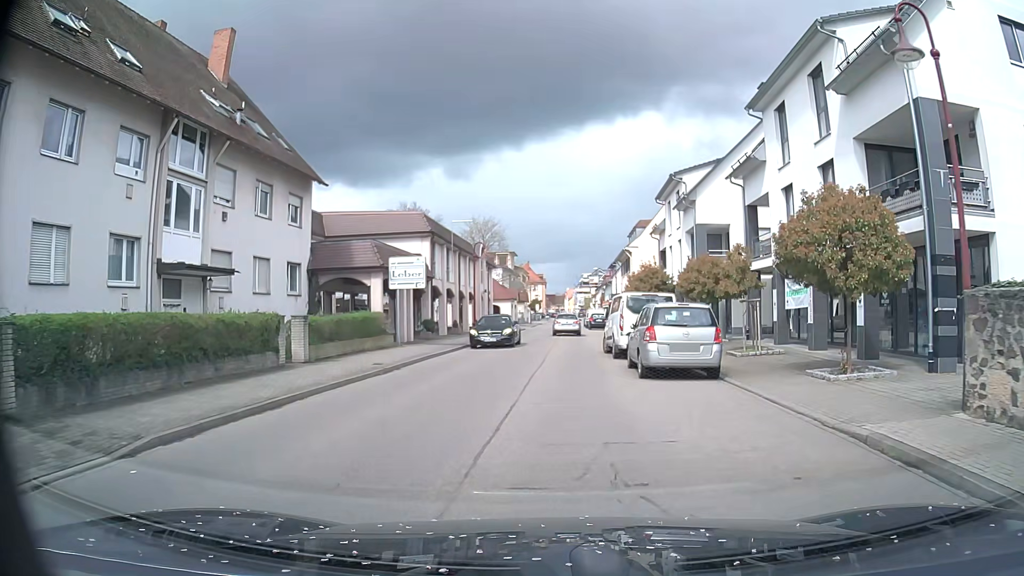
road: tertiary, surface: asphalt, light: Day
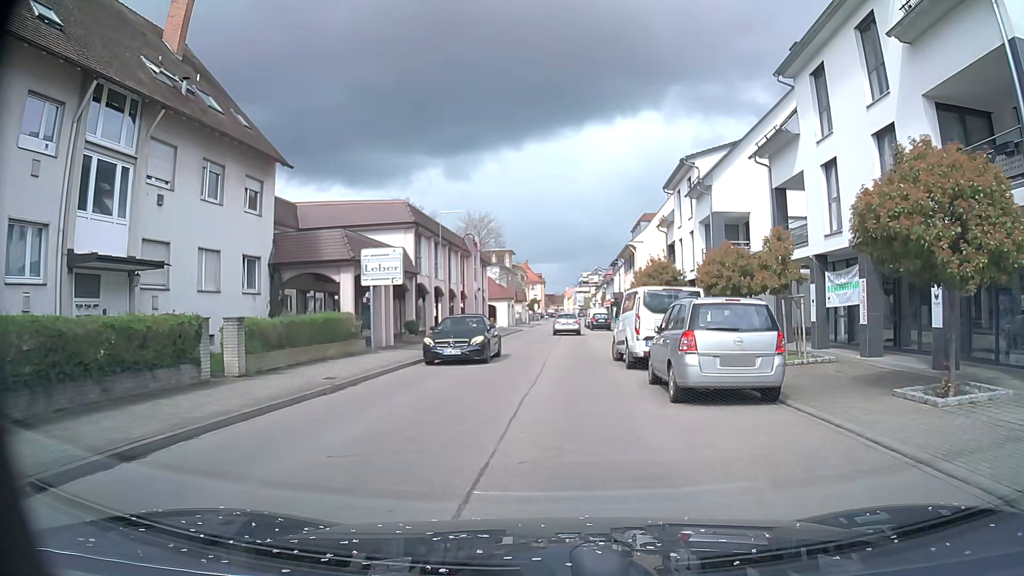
(0.0, +4.0) m; 0°
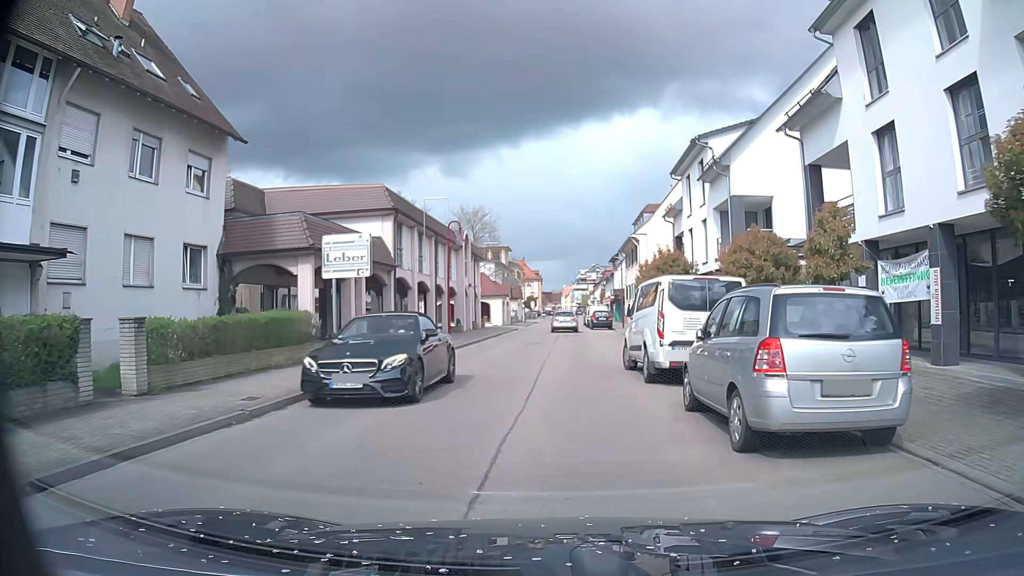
(0.0, +3.9) m; 0°
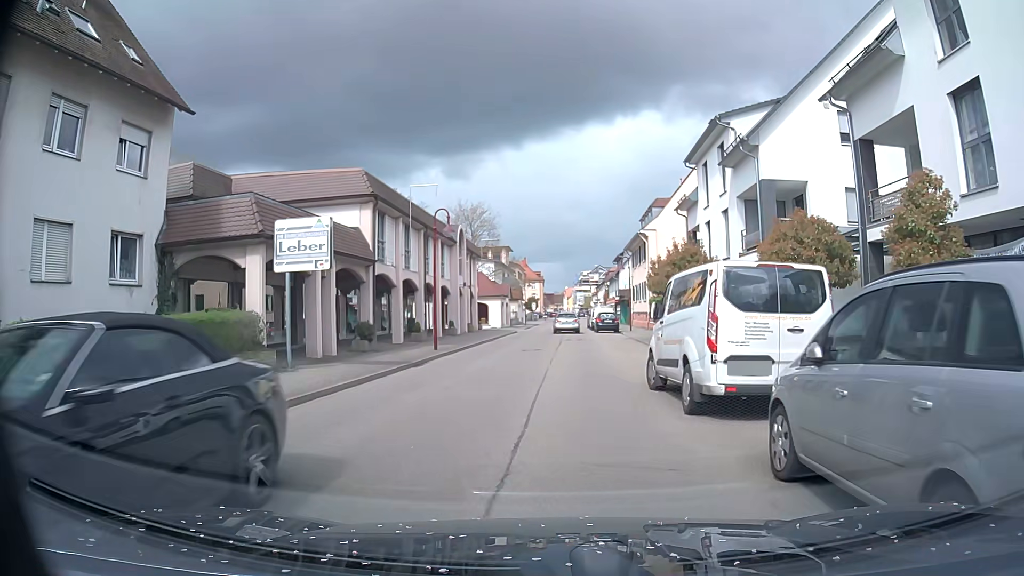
(0.0, +3.8) m; -1°
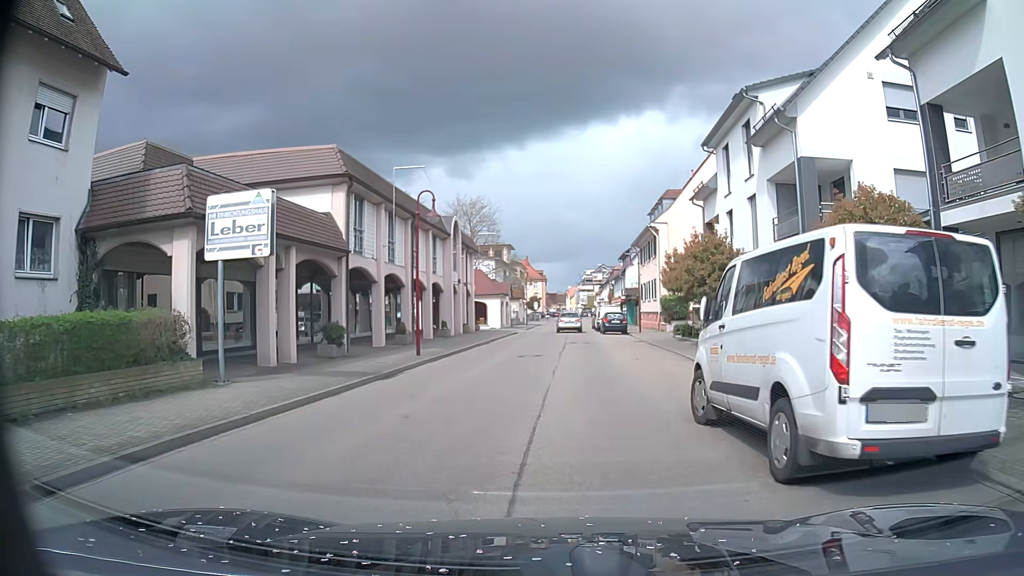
(+0.1, +3.7) m; +2°
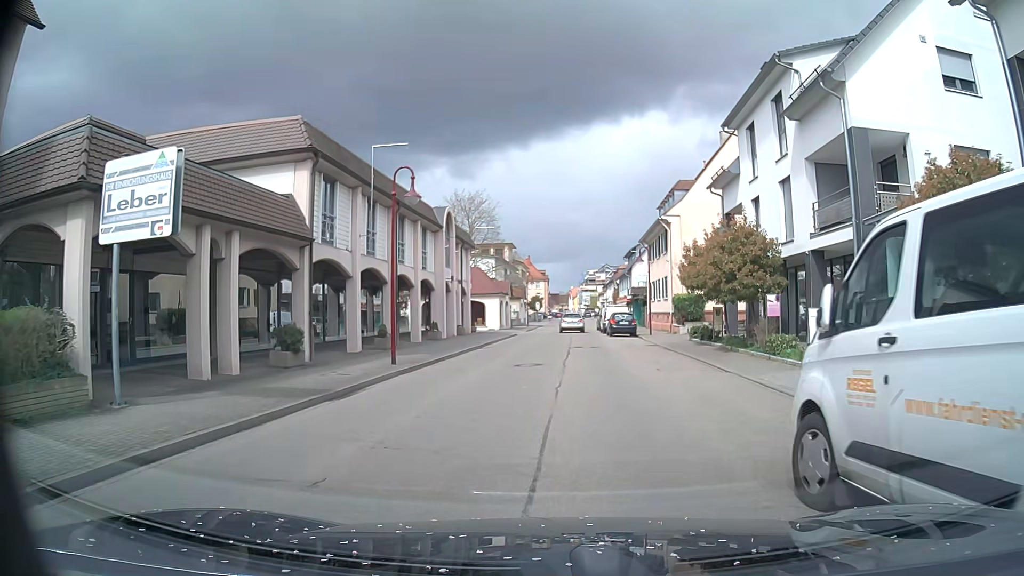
(0.0, +3.7) m; -1°
